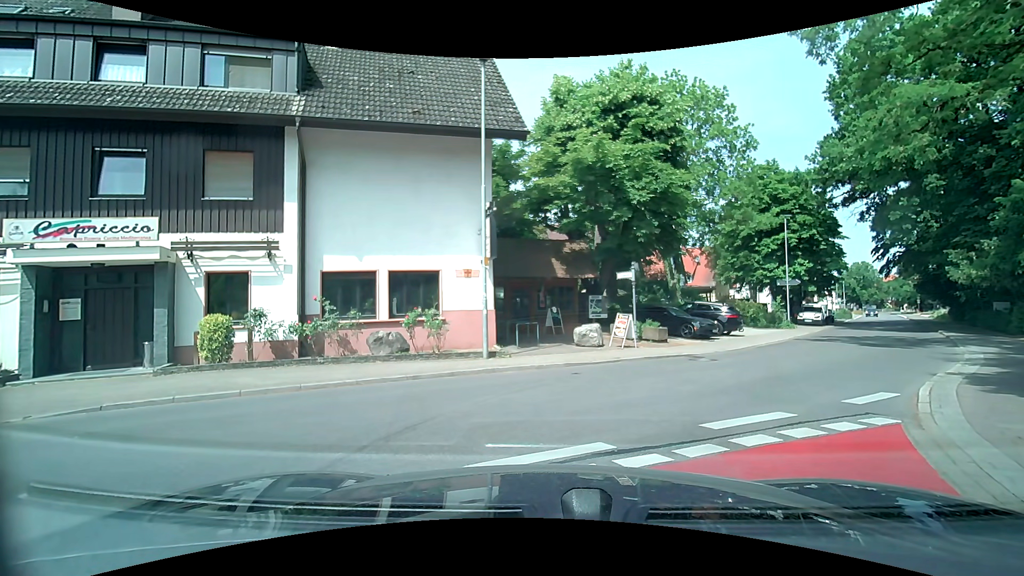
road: tertiary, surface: asphalt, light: Day
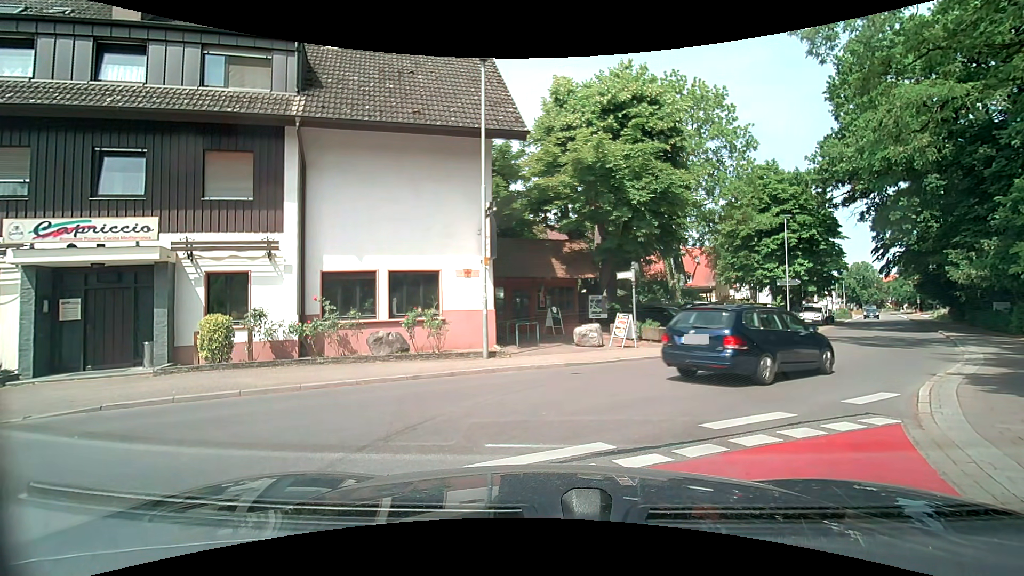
(0.0, 0.0) m; 0°
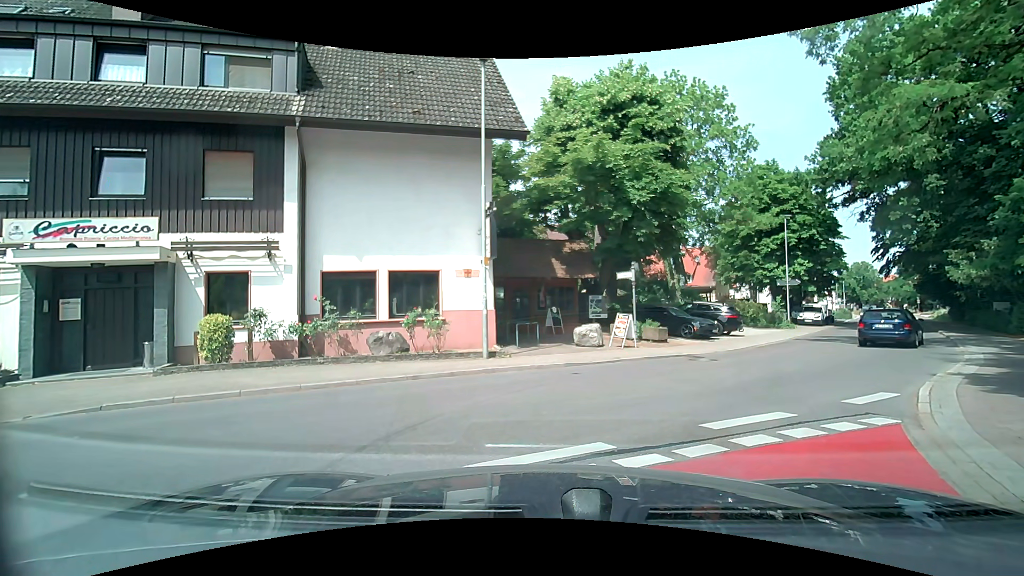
(0.0, 0.0) m; 0°
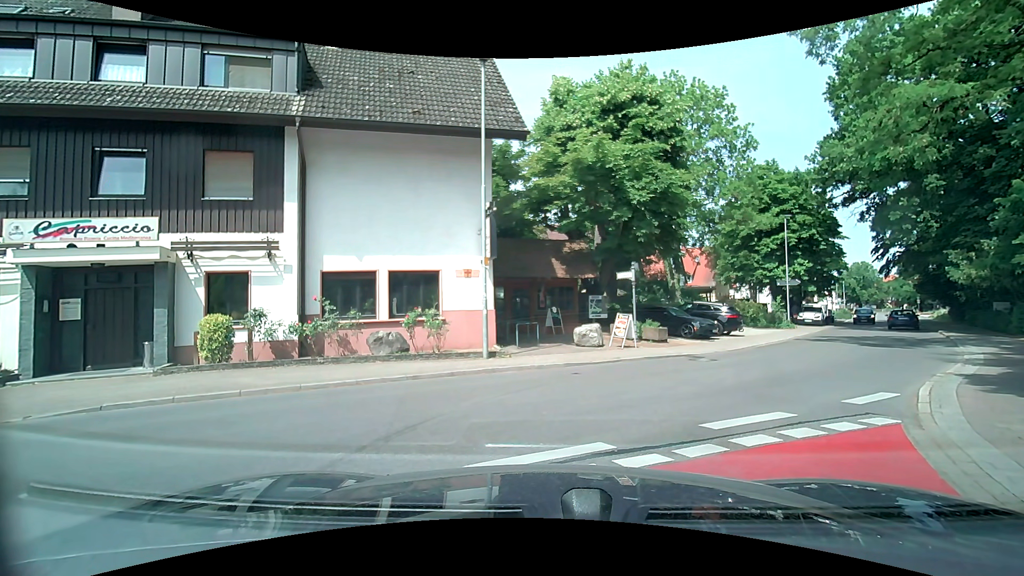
(0.0, 0.0) m; 0°
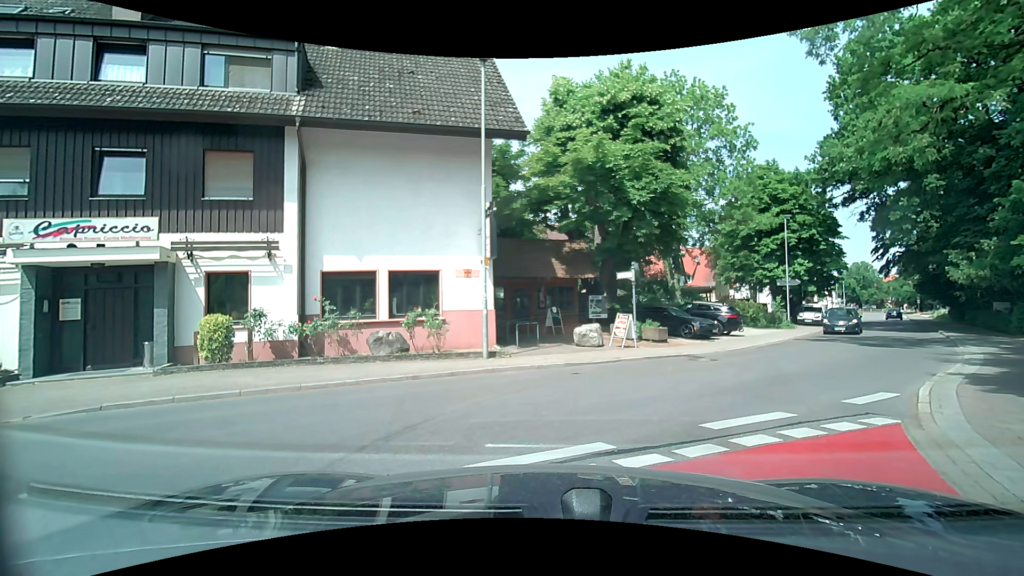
(0.0, 0.0) m; 0°
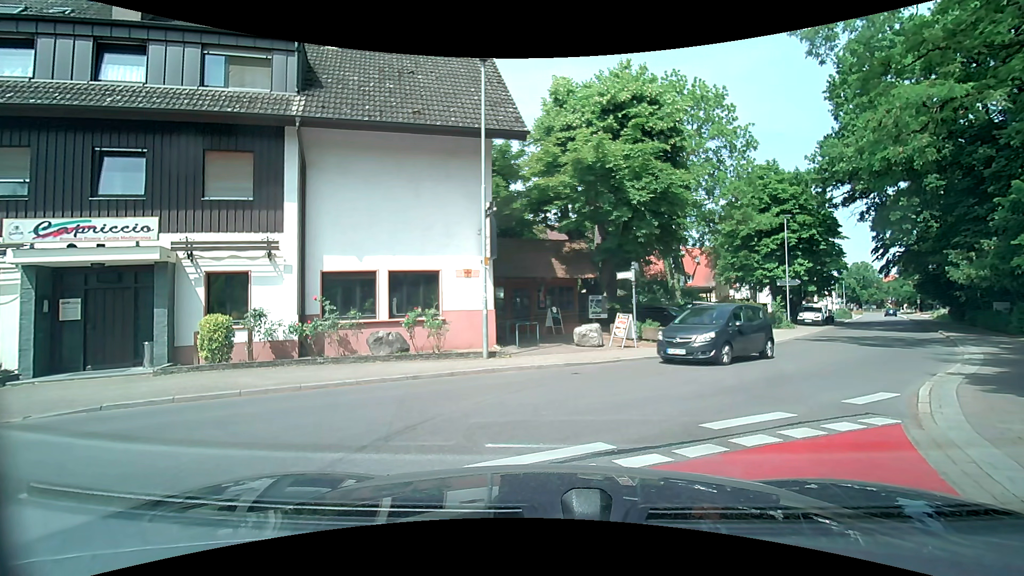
(0.0, 0.0) m; 0°
